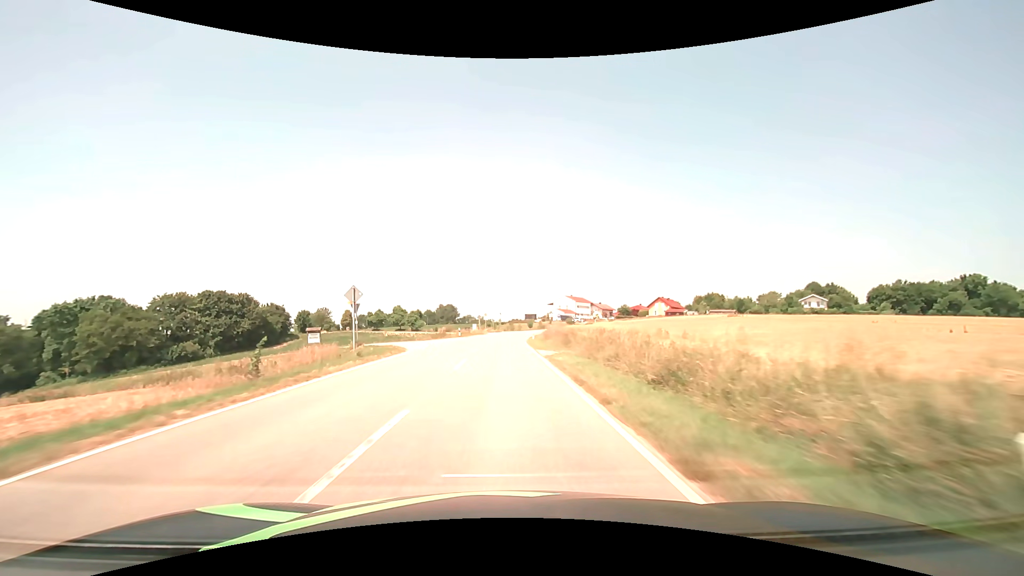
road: tertiary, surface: asphalt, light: Day
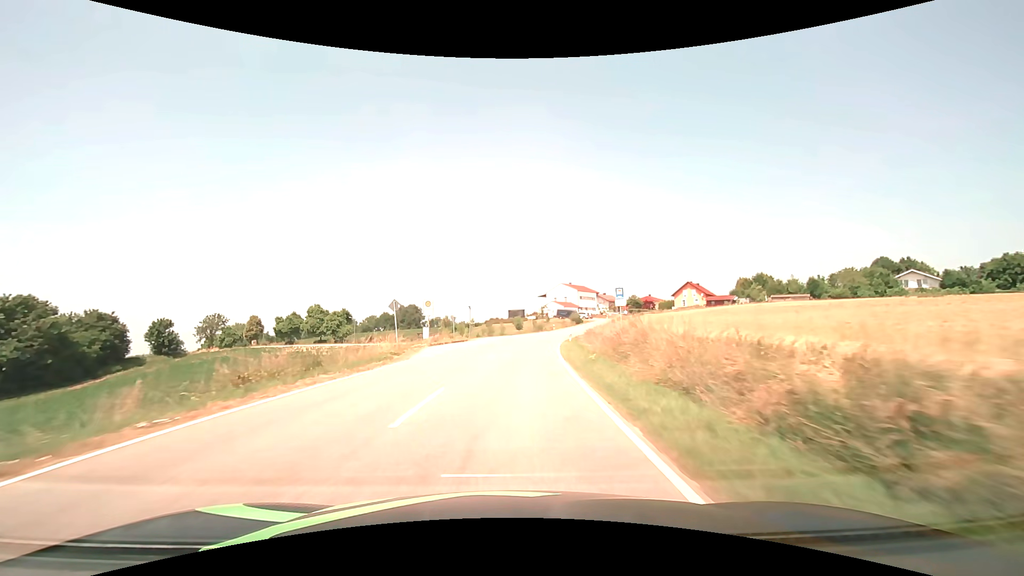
(+0.3, +54.8) m; +2°
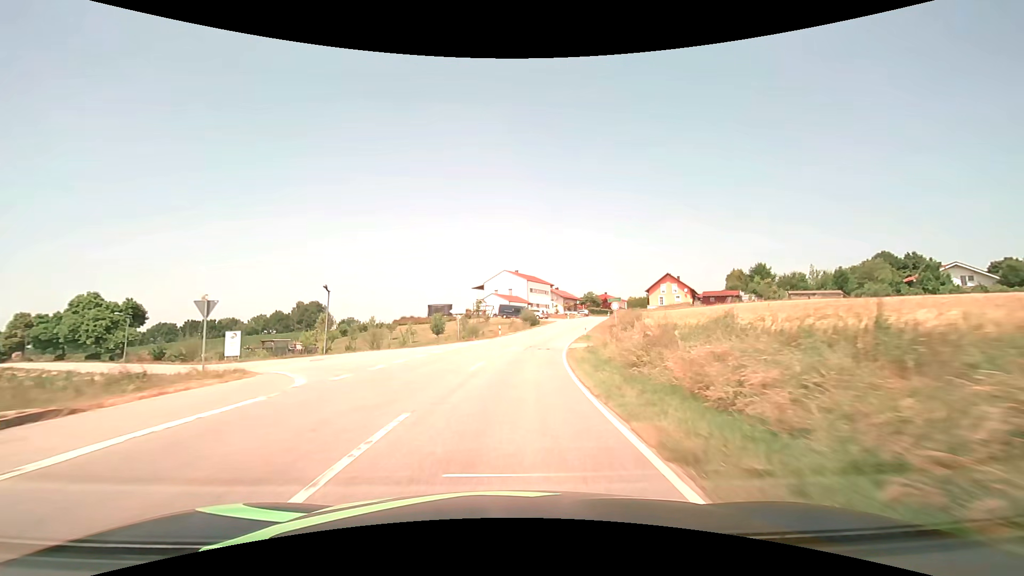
(+2.4, +39.3) m; +7°
(0, +10) (+1, +20) (+2, +30) (+3, +40) (+5, +50) (+8, +59) (+10, +69) (+13, +79) (+15, +88) (+18, +98) m
